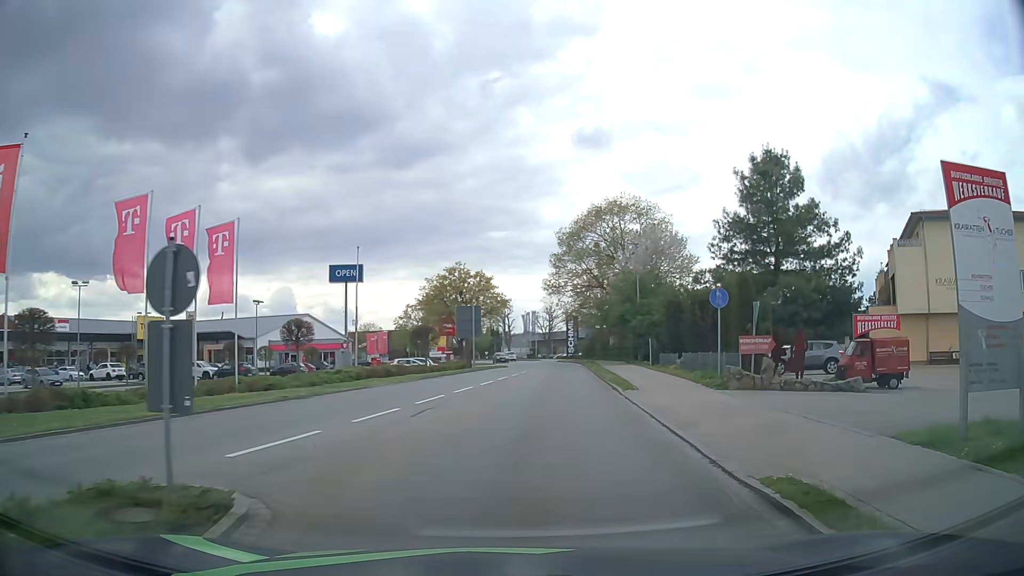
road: tertiary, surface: asphalt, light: Day
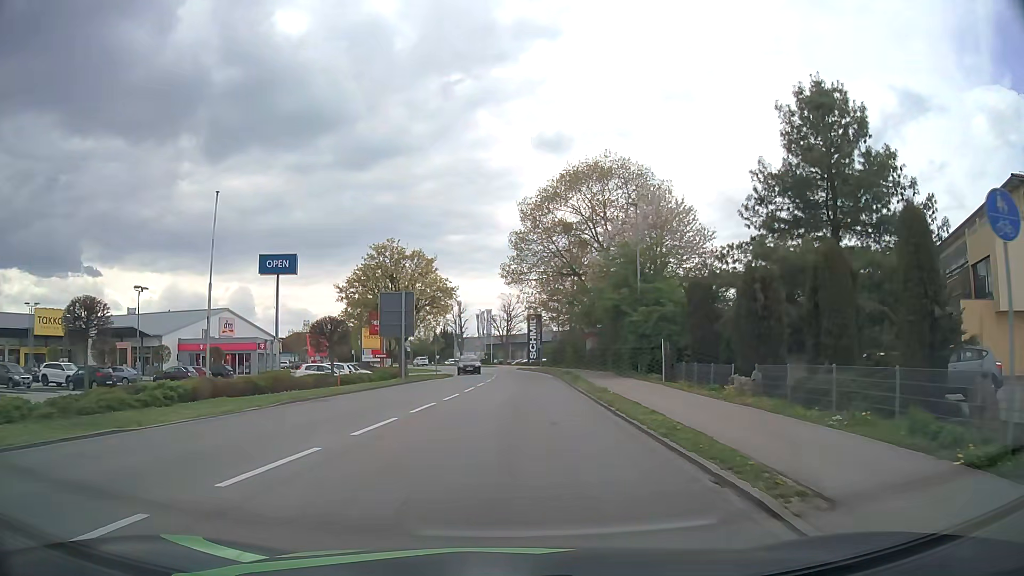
(+1.0, +15.0) m; +4°
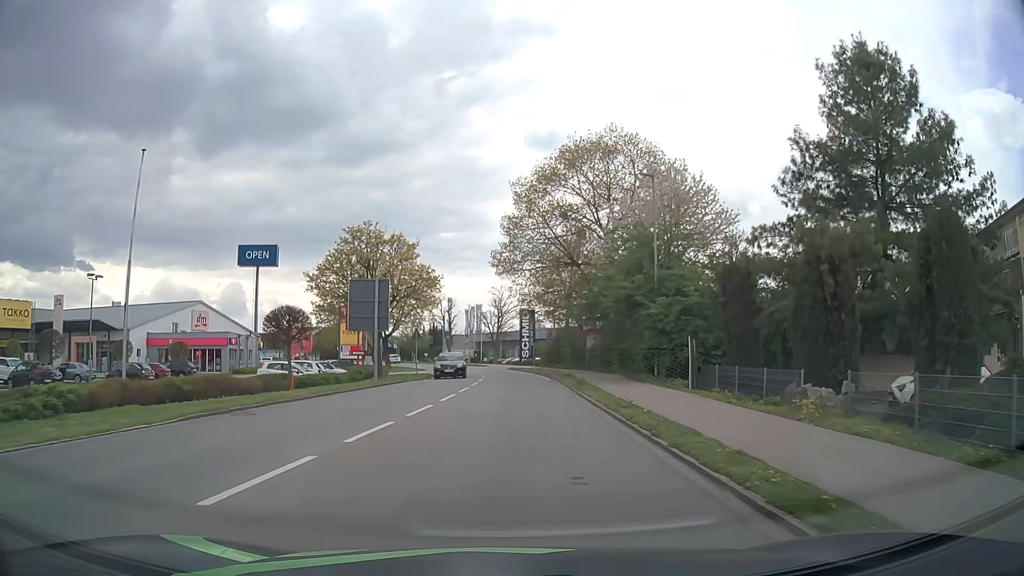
(0.0, +5.6) m; +1°
(0, +10) (0, +20) (0, +30) (0, +40) (-1, +50) (-2, +60) (-4, +70) (-6, +79) (-9, +89) (-12, +99) m
